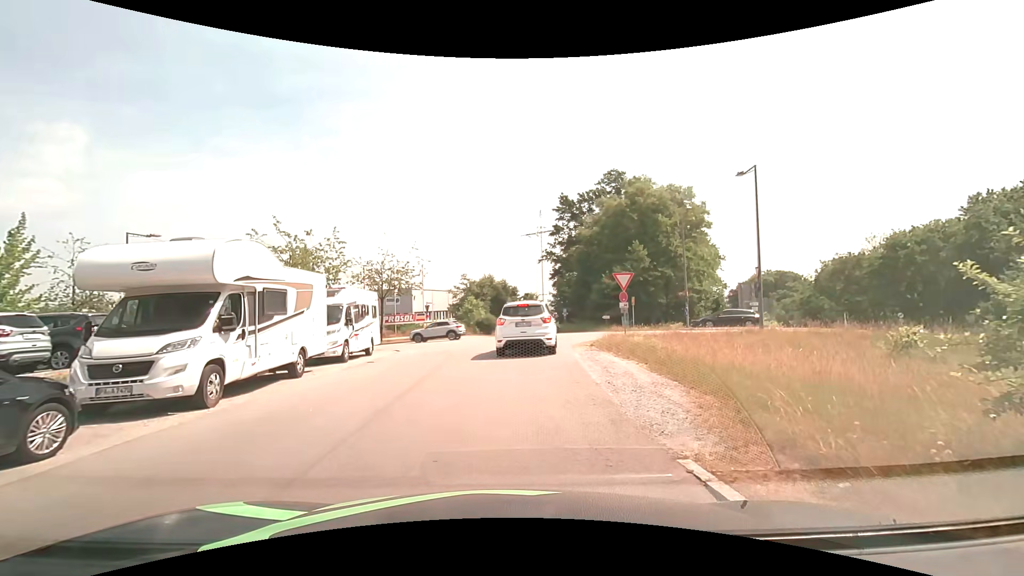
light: Day
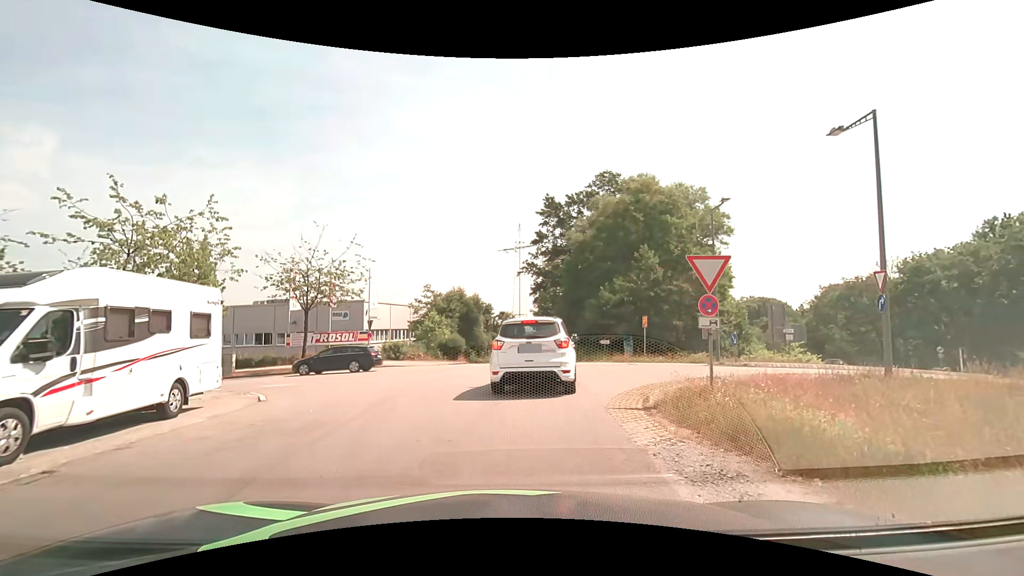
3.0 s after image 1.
(+0.2, +10.7) m; +1°
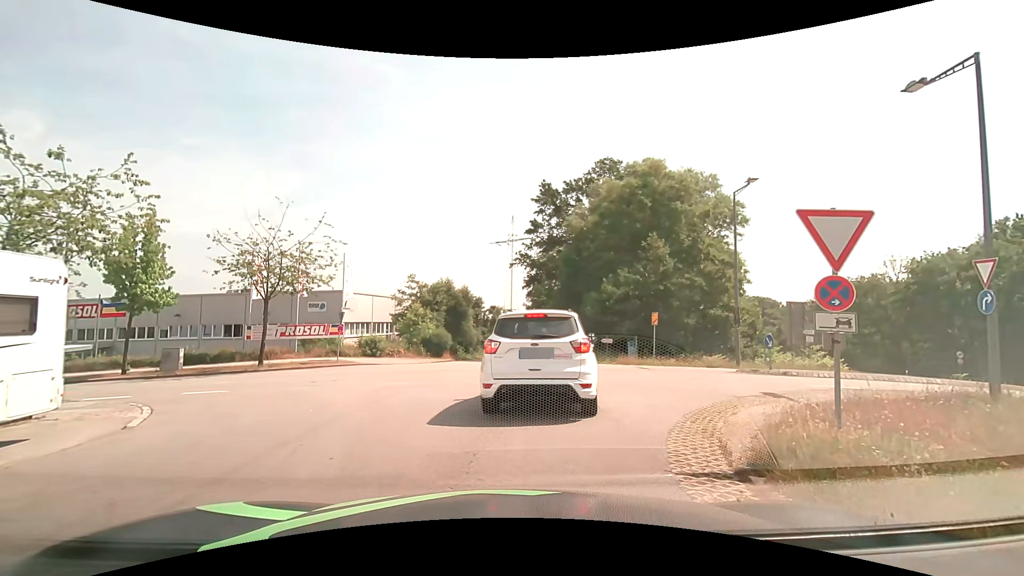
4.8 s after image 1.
(+0.1, +3.8) m; +3°
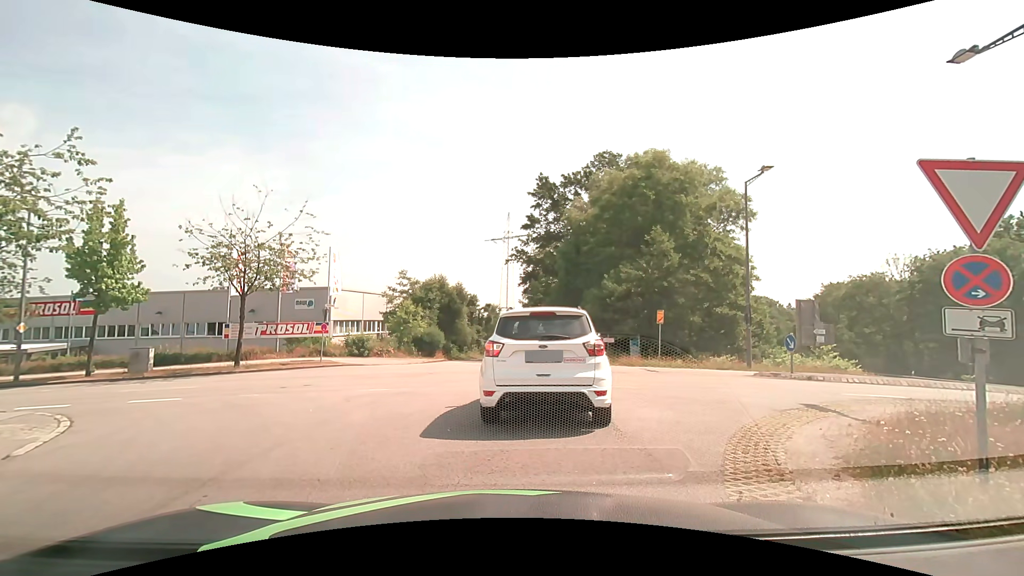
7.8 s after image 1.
(0.0, +1.8) m; 0°
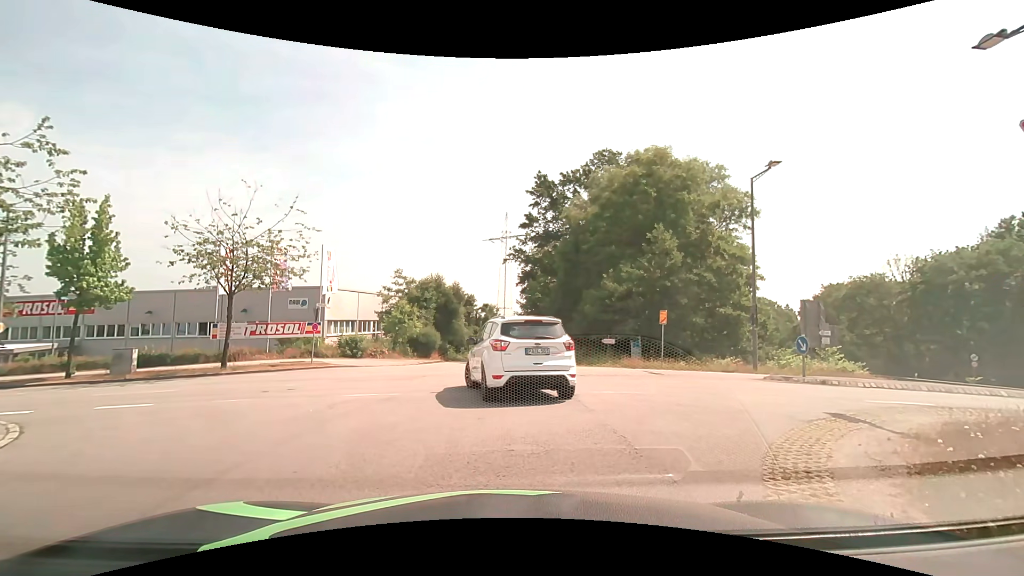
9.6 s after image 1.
(0.0, +0.9) m; 0°
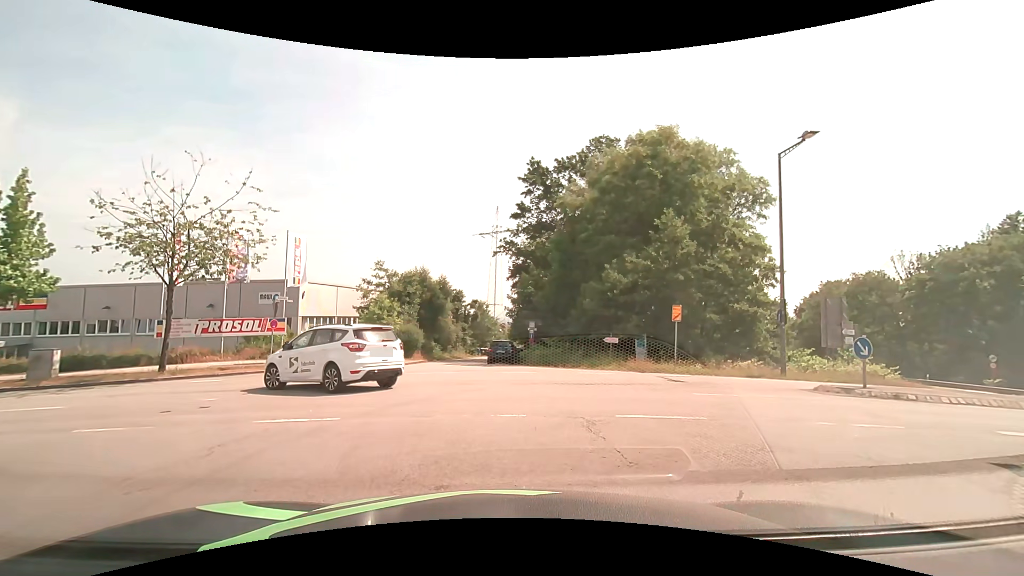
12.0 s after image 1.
(0.0, +3.5) m; 0°
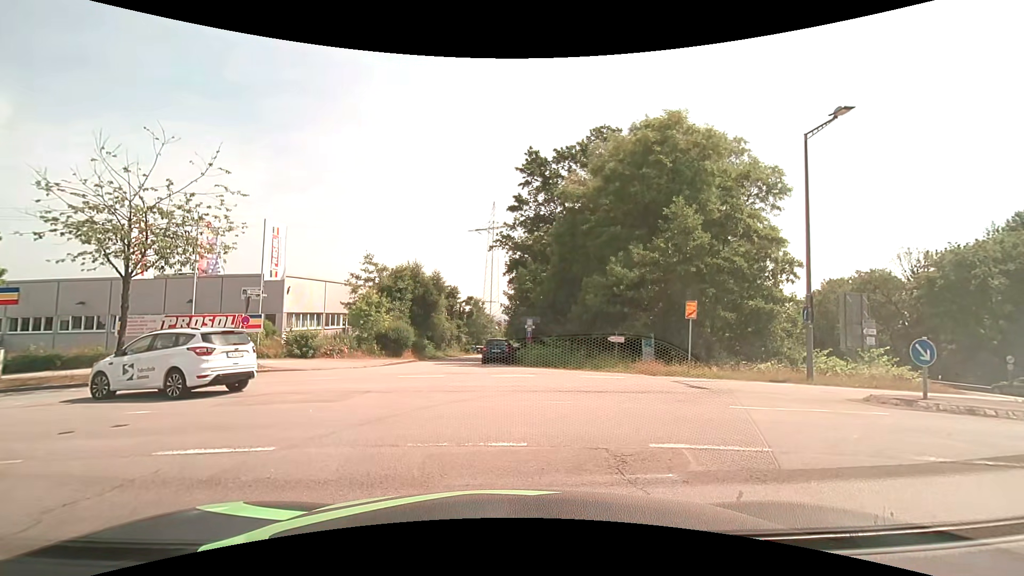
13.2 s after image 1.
(0.0, +2.1) m; +1°
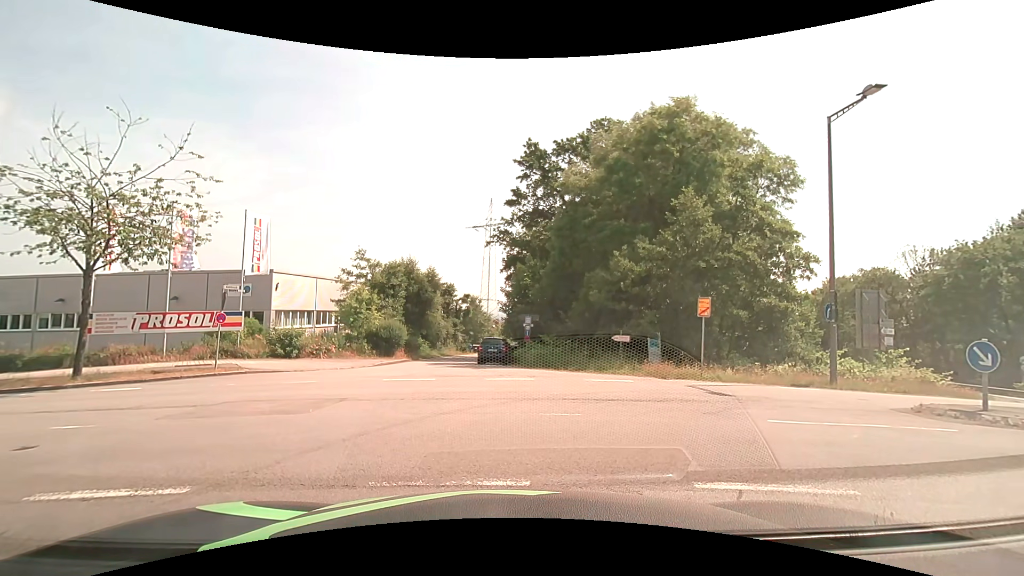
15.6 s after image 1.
(0.0, +1.5) m; 0°
(-1, +10) (-10, +15) (-20, +17) (-29, +18) (-39, +19) (-49, +20) (-59, +21) (-69, +23) (-79, +25) (-89, +28) m
